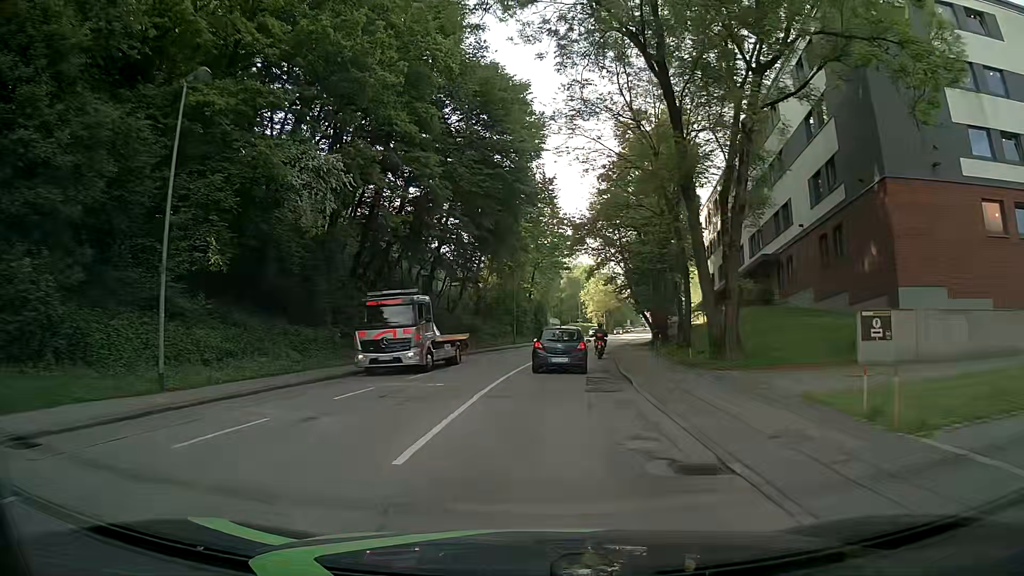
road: tertiary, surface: asphalt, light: Day
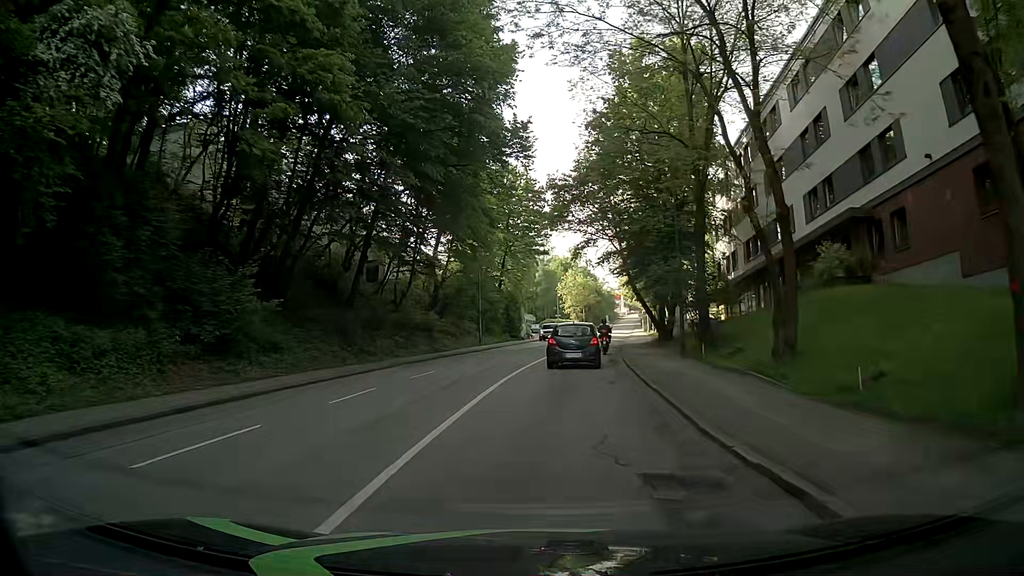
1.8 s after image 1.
(+0.1, +13.3) m; +2°
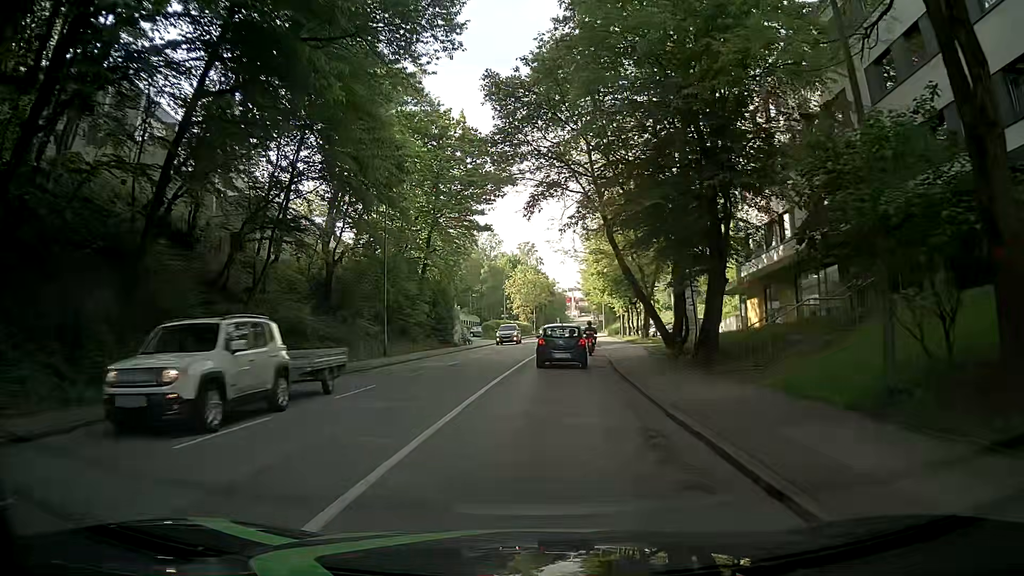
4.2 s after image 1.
(+0.4, +17.7) m; +4°
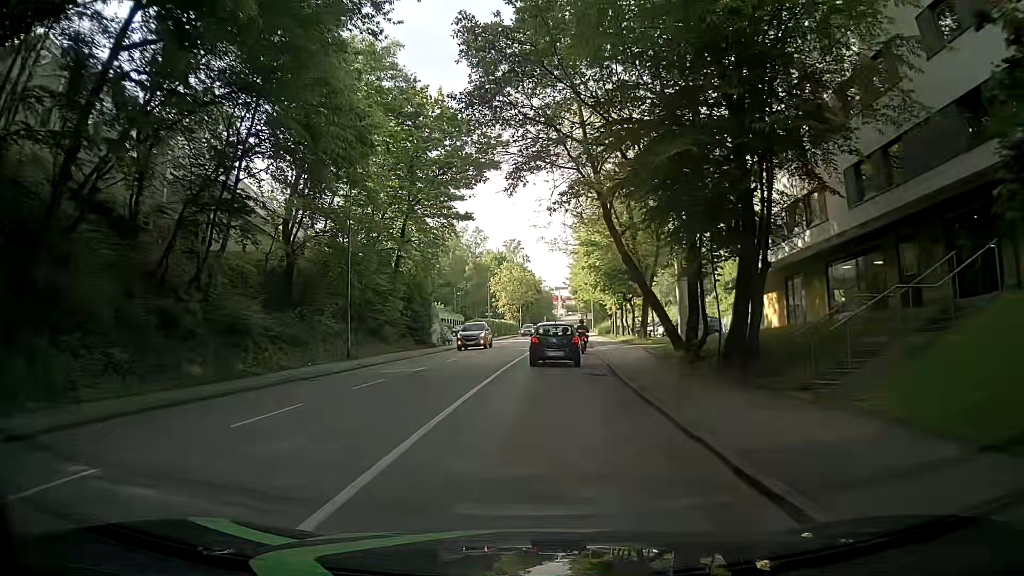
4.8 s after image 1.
(0.0, +4.5) m; 0°
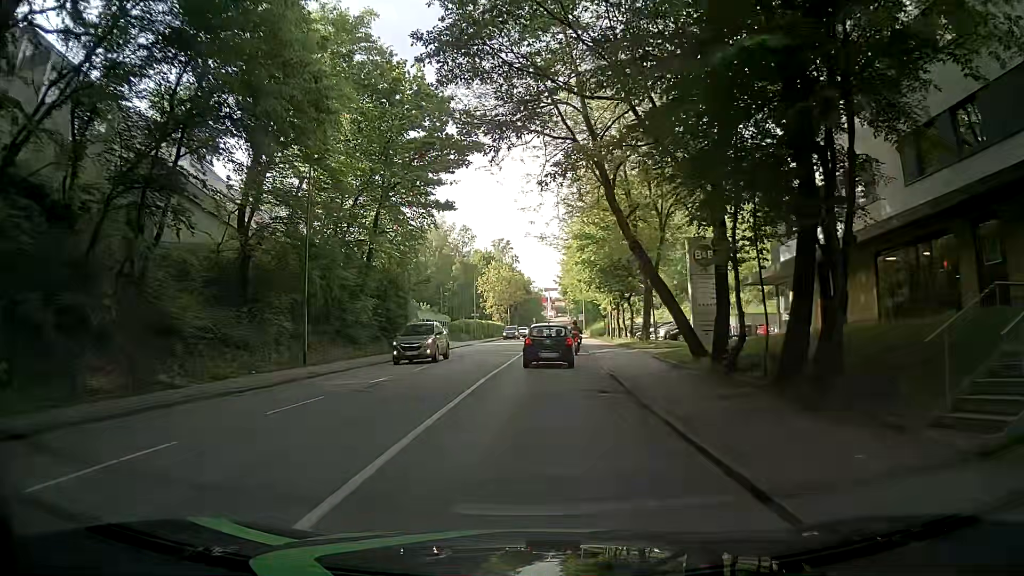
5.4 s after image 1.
(+0.1, +4.5) m; +1°
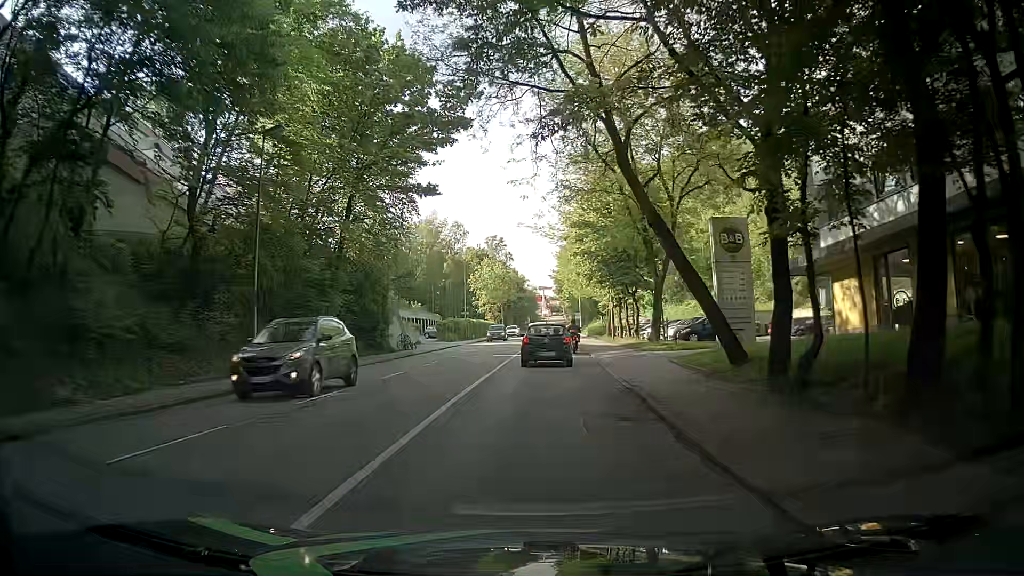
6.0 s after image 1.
(0.0, +4.4) m; +2°
